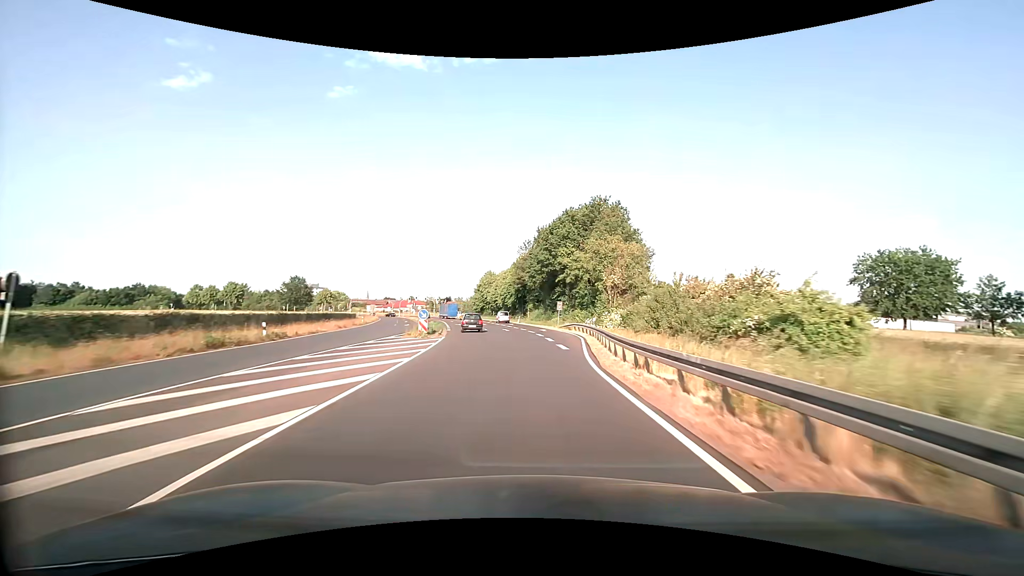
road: primary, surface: asphalt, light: Day
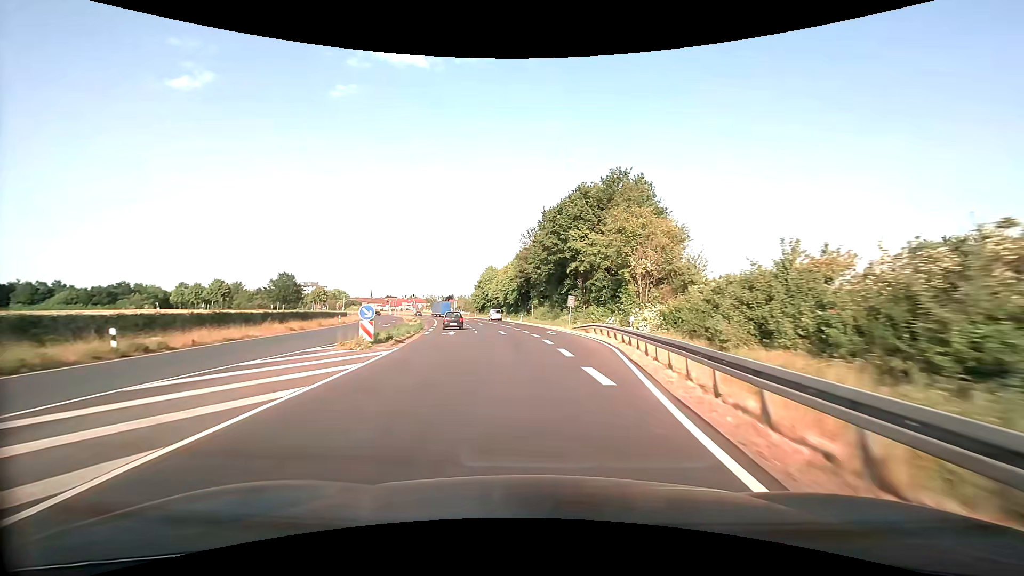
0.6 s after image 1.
(0.0, +10.8) m; -1°
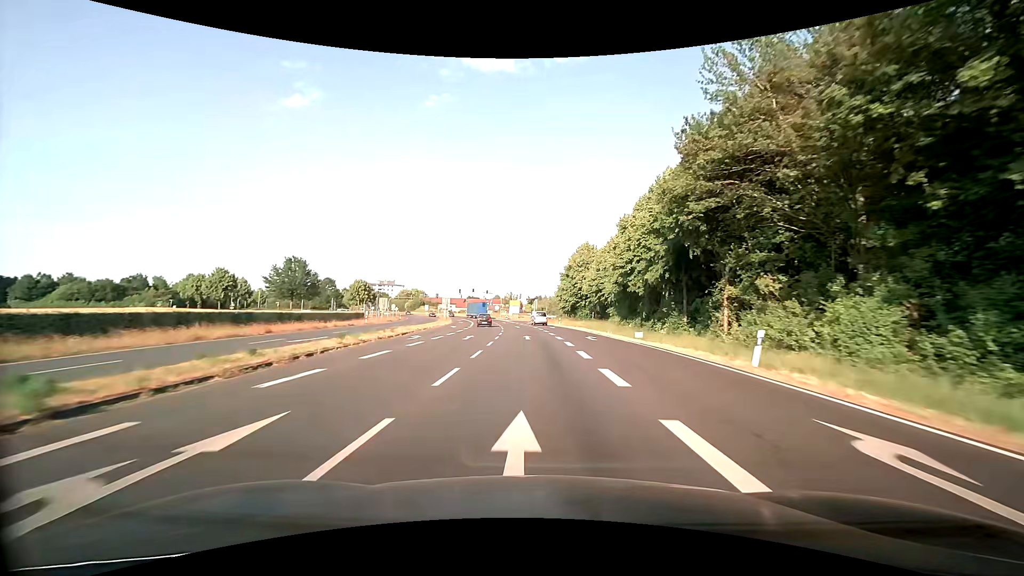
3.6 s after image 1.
(-5.0, +53.5) m; -11°
(0, +10) (0, +20) (-1, +30) (-1, +40) (-2, +50) (-2, +60) (-3, +70) (-4, +80) (-6, +90) (-7, +100) m
